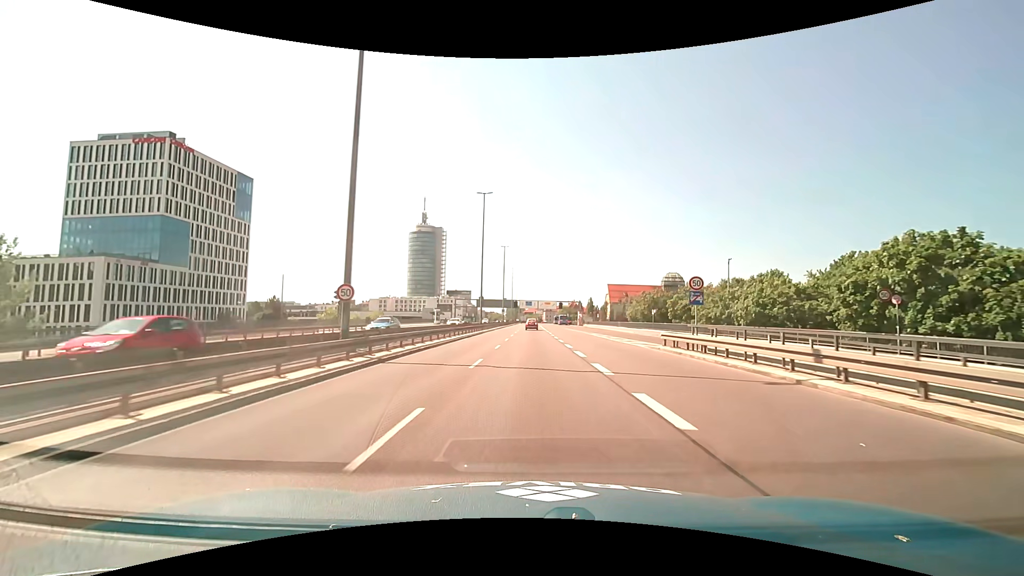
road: trunk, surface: asphalt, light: Day
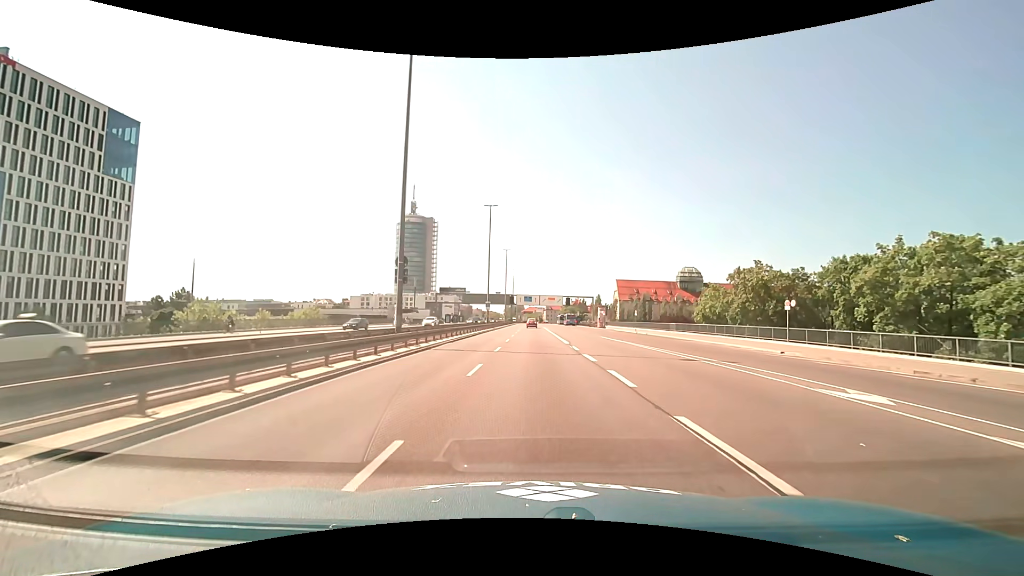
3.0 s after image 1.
(+0.1, +38.1) m; 0°
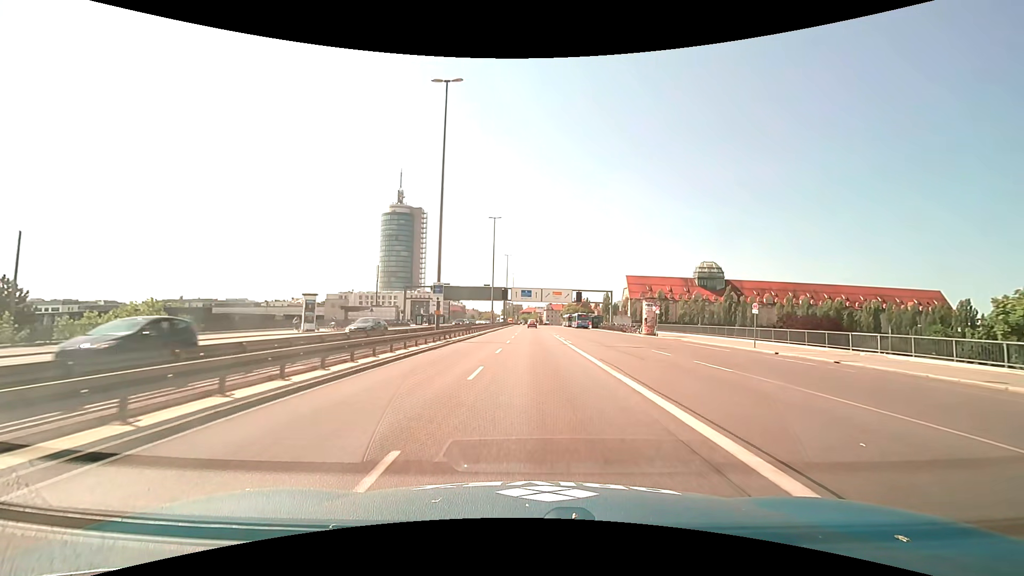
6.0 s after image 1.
(+0.1, +36.5) m; 0°
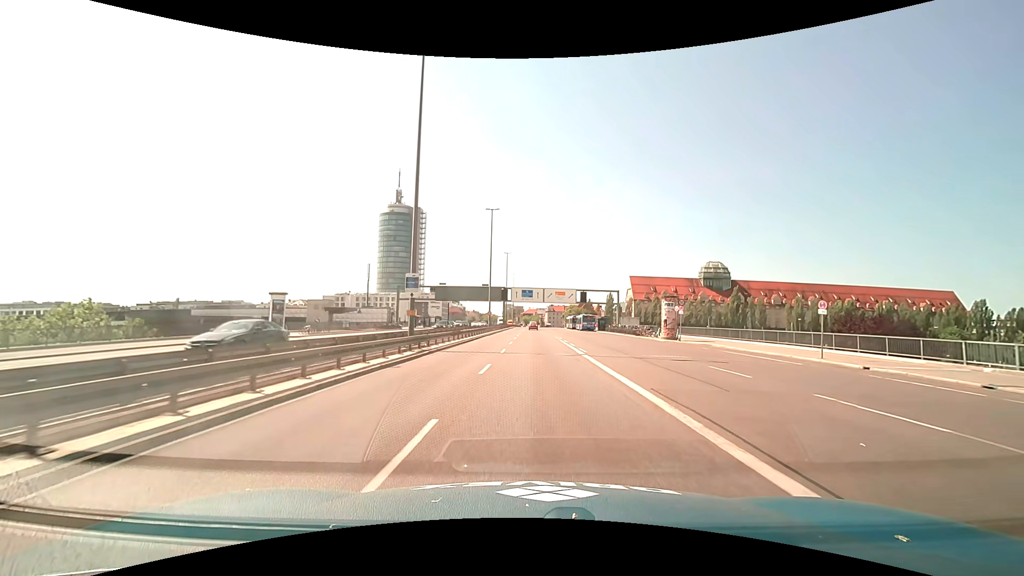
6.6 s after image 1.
(0.0, +7.2) m; 0°
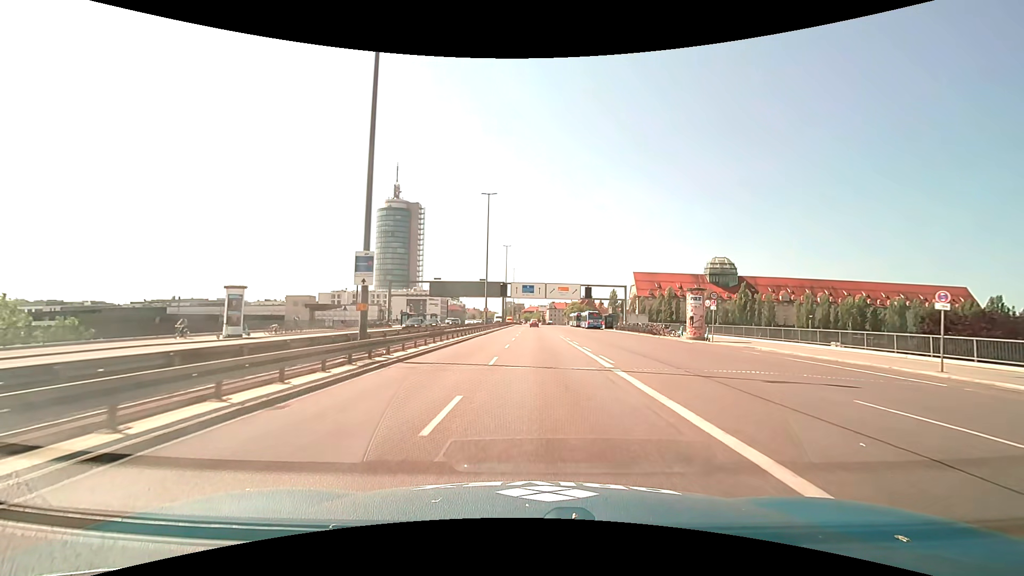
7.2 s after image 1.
(0.0, +7.1) m; 0°
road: trunk_link
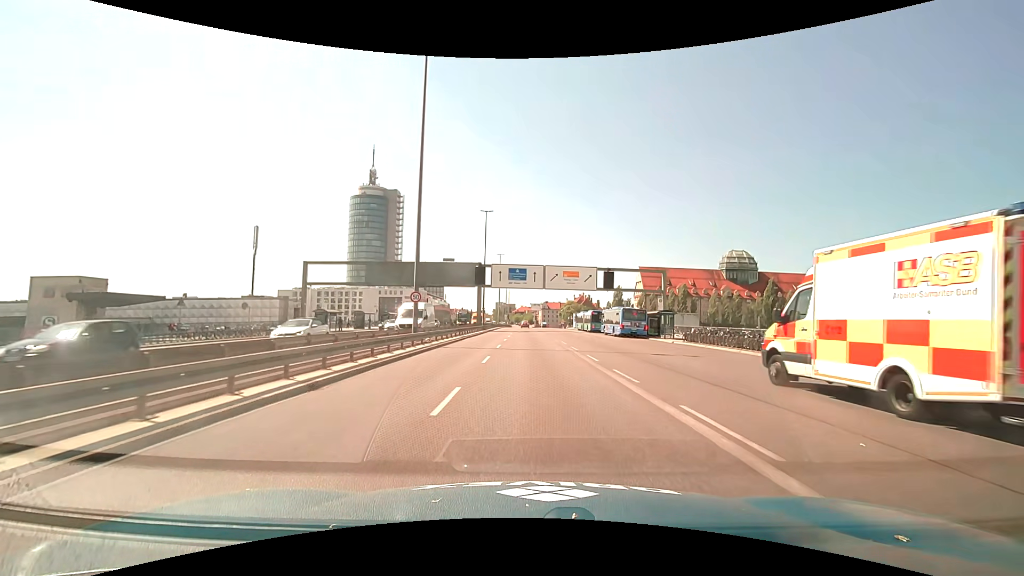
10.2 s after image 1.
(+0.1, +34.8) m; +1°
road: trunk
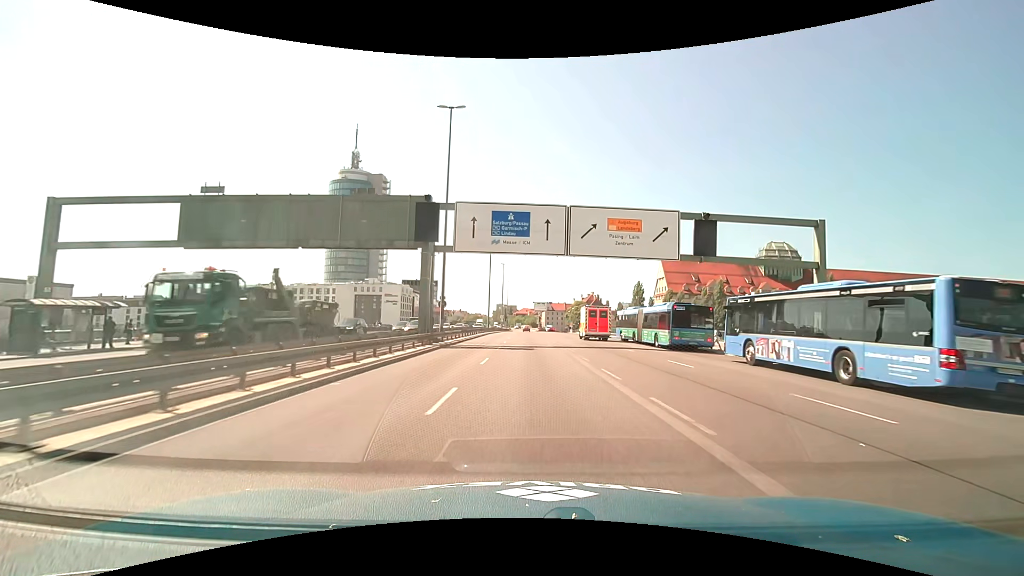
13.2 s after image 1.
(-0.1, +35.7) m; 0°
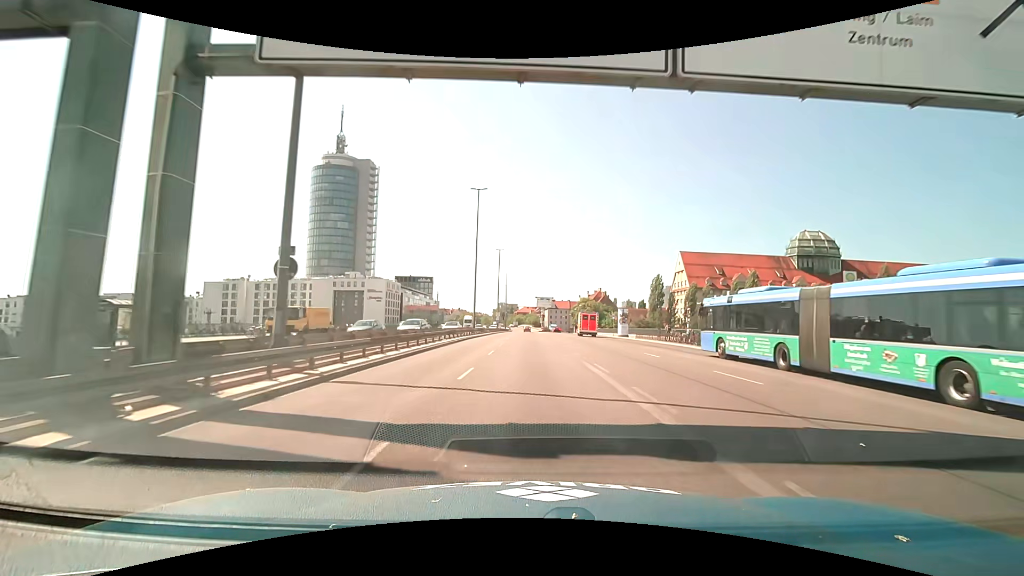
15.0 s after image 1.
(+0.1, +23.0) m; 0°
(0, +10) (0, +20) (0, +30) (0, +40) (0, +50) (0, +60) (-1, +70) (-1, +80) (-1, +90) (-1, +100) m
